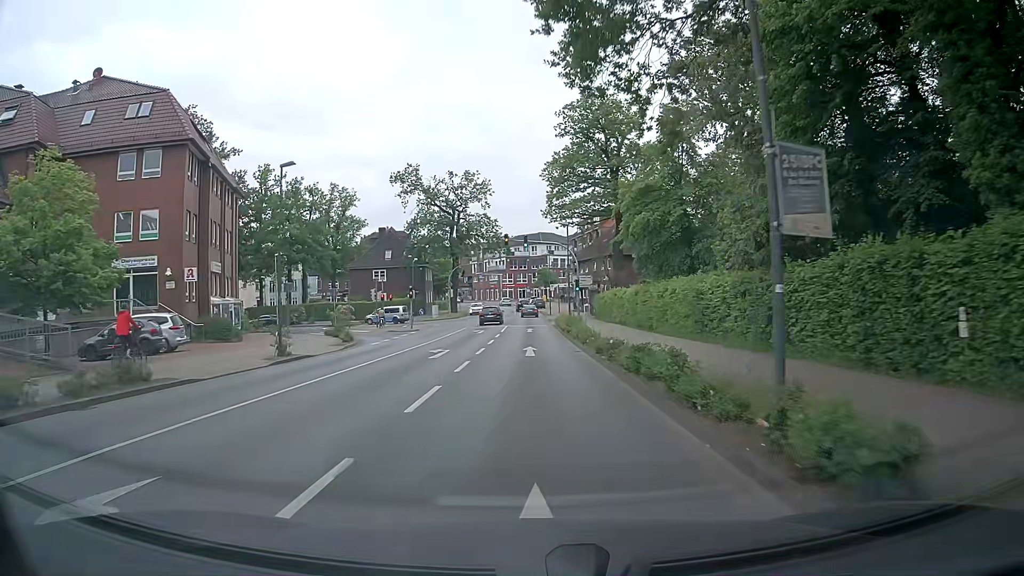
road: secondary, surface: asphalt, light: Day
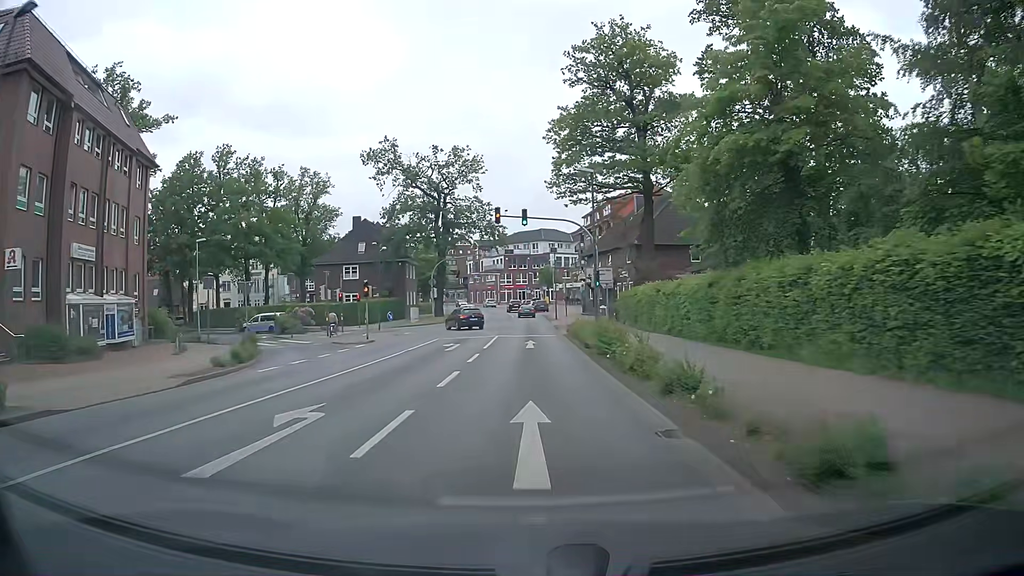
(0.0, +14.9) m; 0°
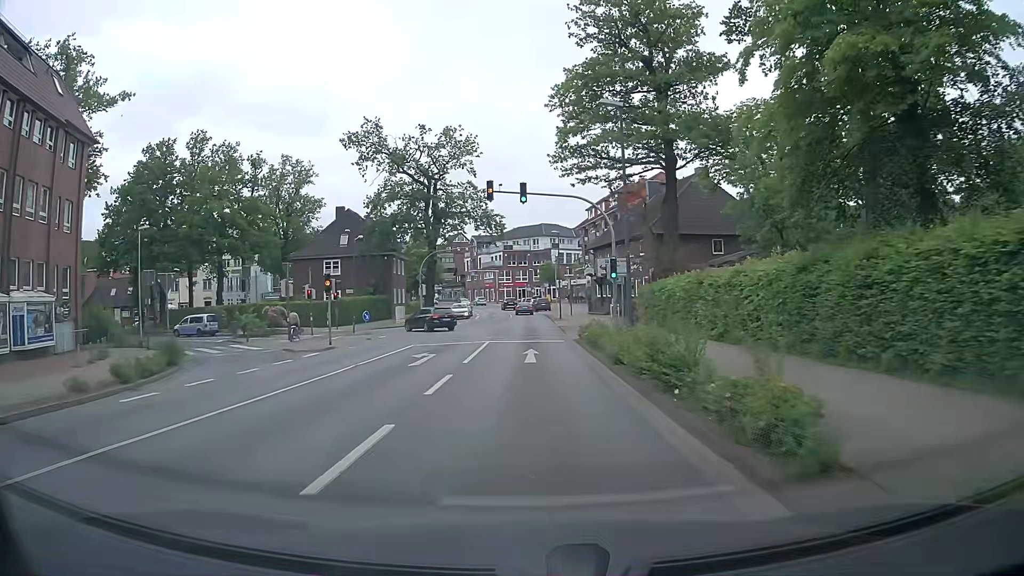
(0.0, +7.5) m; 0°
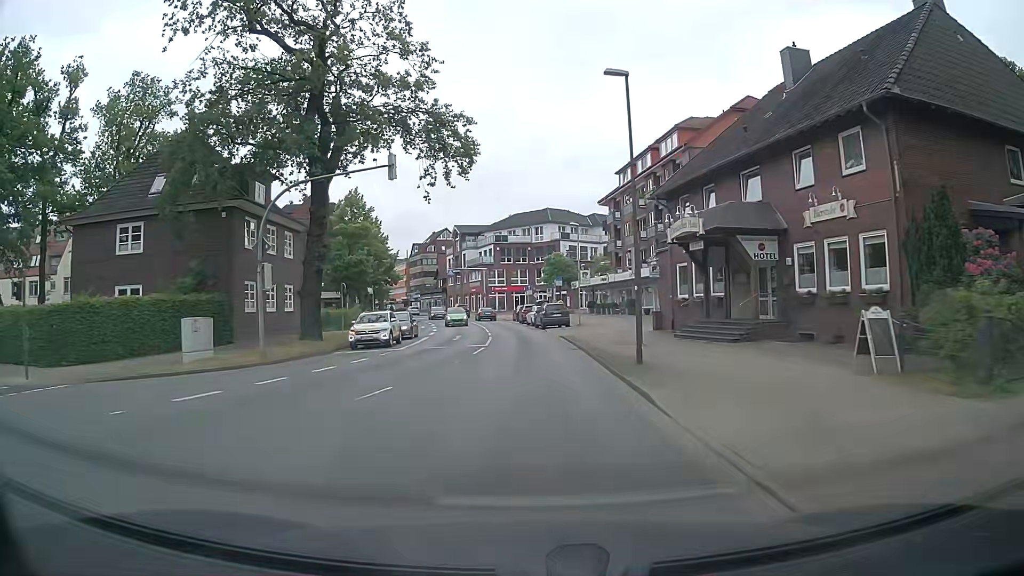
(0.0, +37.0) m; 0°
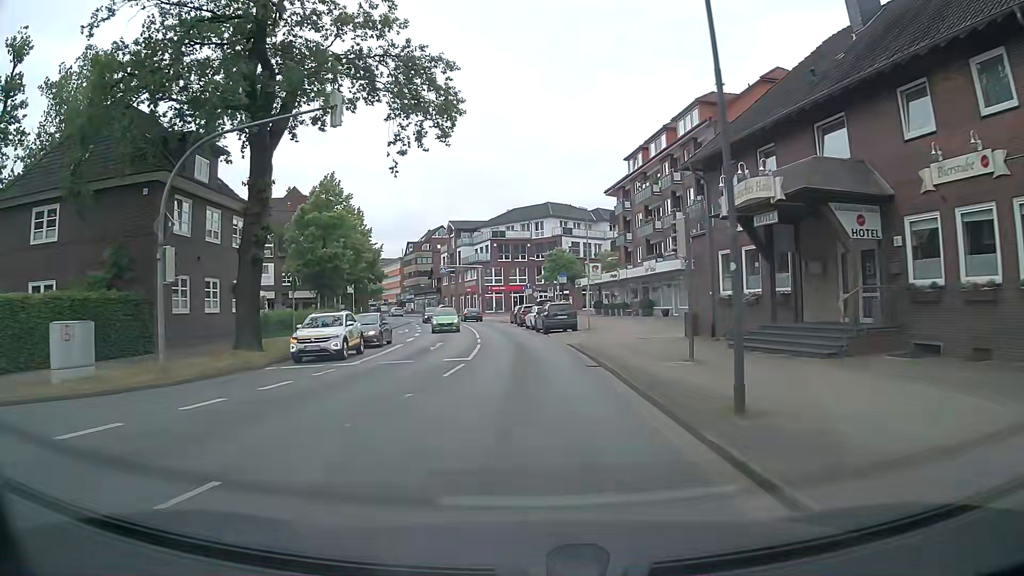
(0.0, +7.2) m; 0°
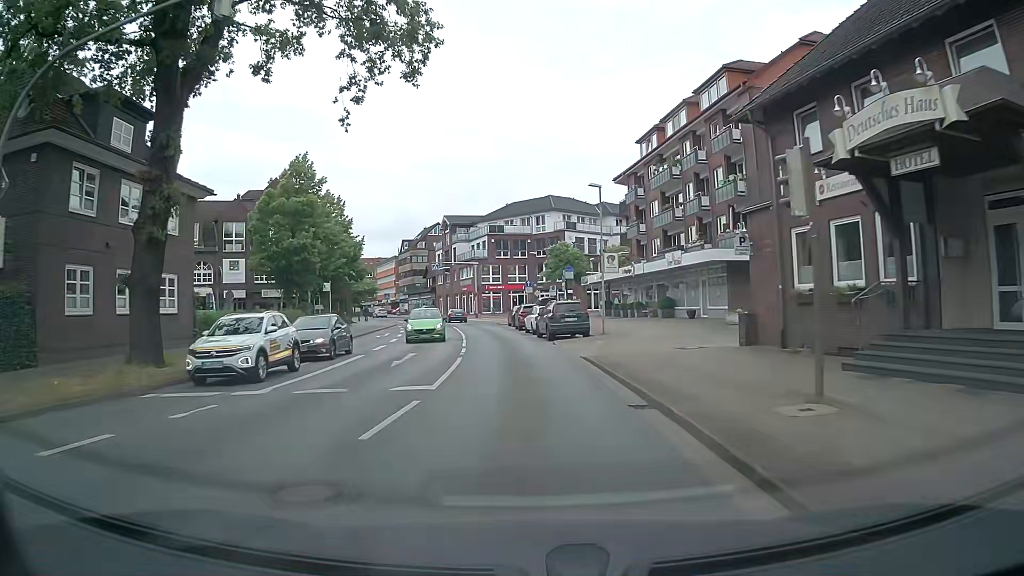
(+0.1, +7.0) m; +1°
